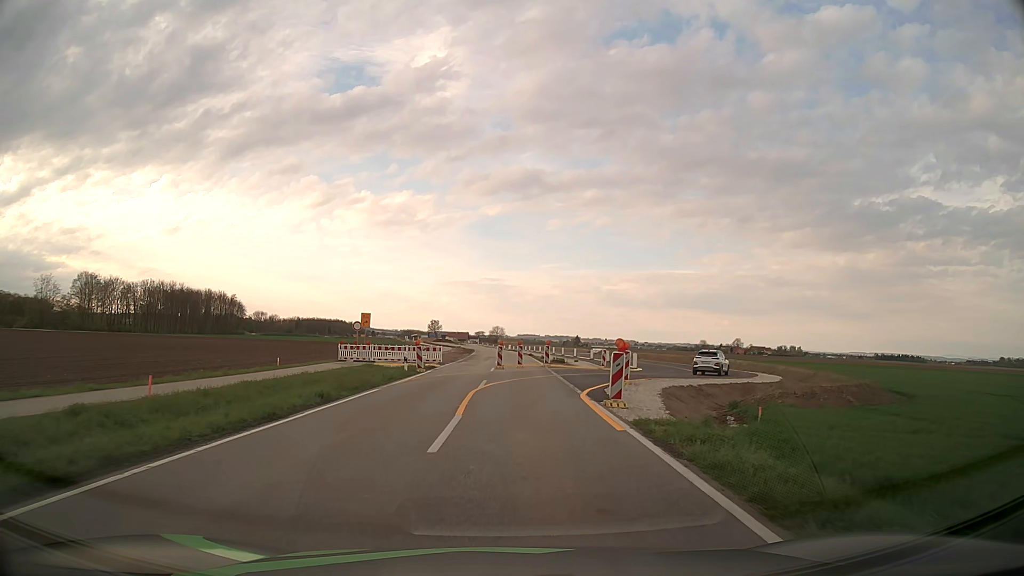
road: tertiary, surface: asphalt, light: Day
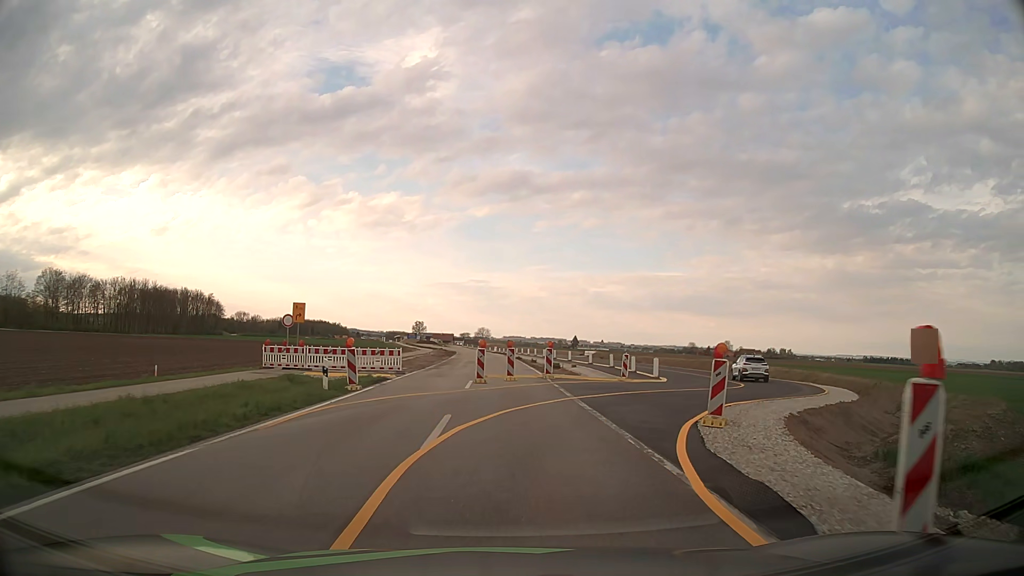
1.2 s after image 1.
(0.0, +11.5) m; +1°
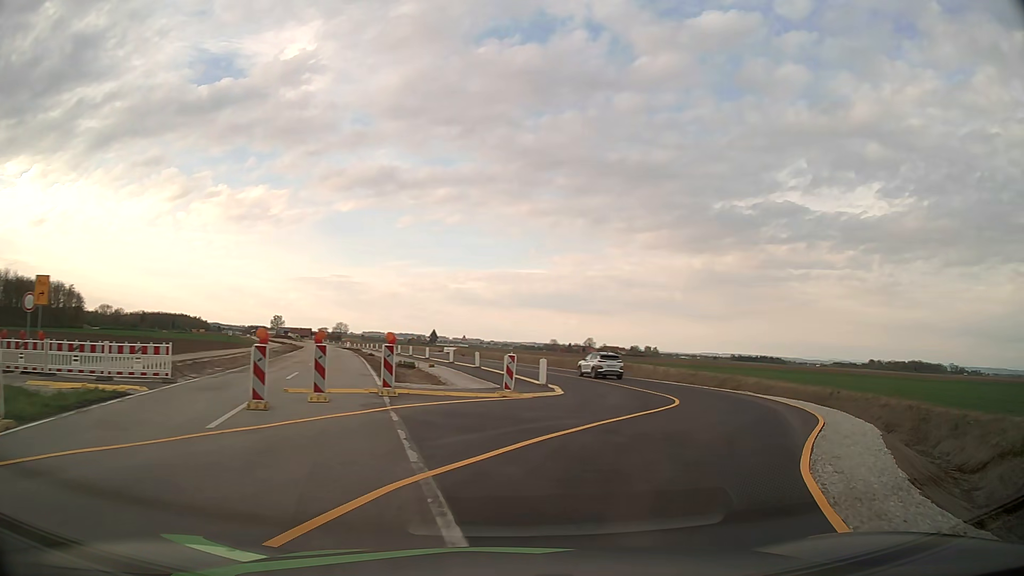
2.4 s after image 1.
(+0.8, +10.6) m; +13°
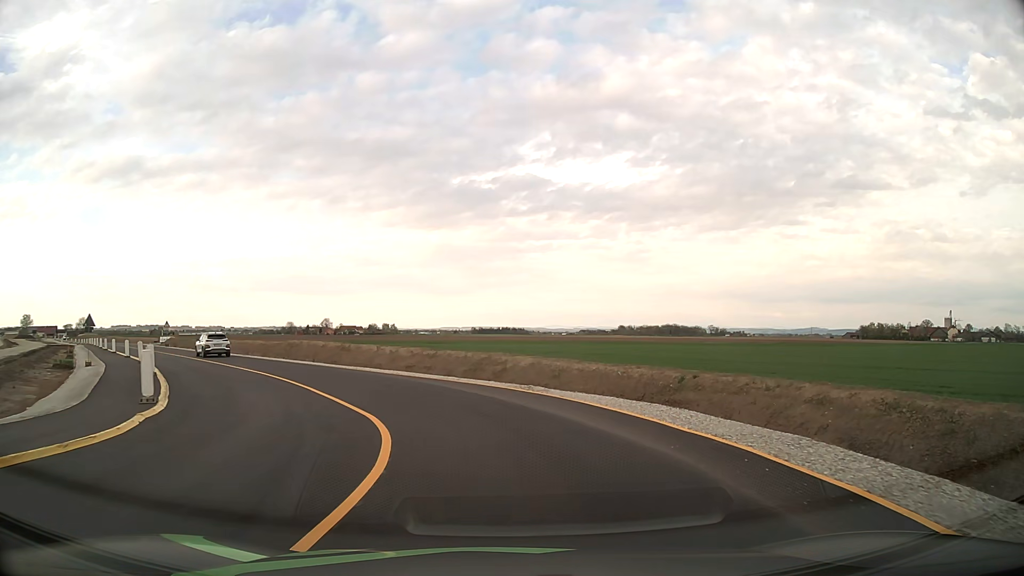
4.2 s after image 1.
(+3.1, +14.3) m; +21°
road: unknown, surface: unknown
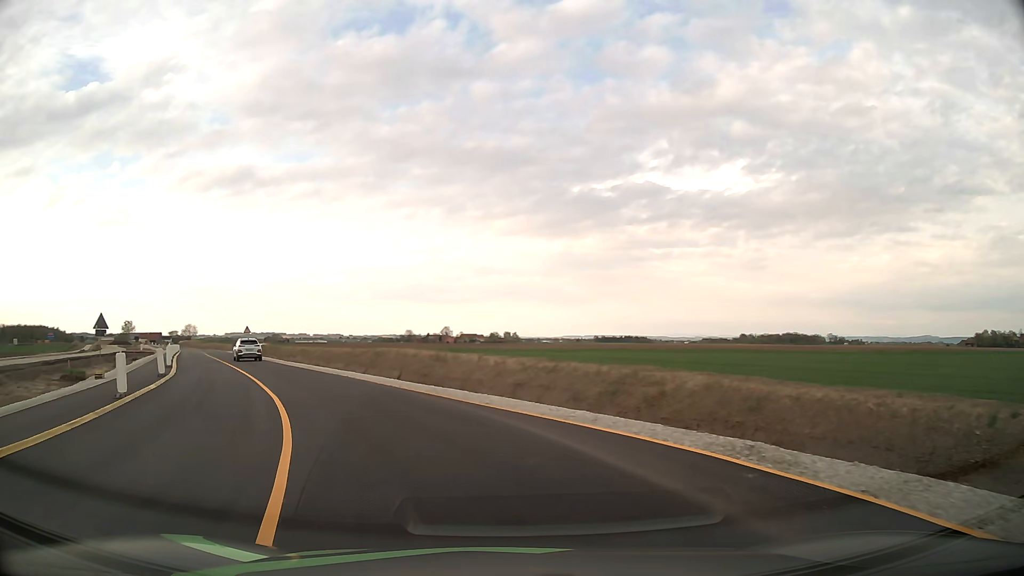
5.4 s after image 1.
(-0.6, +10.0) m; -9°
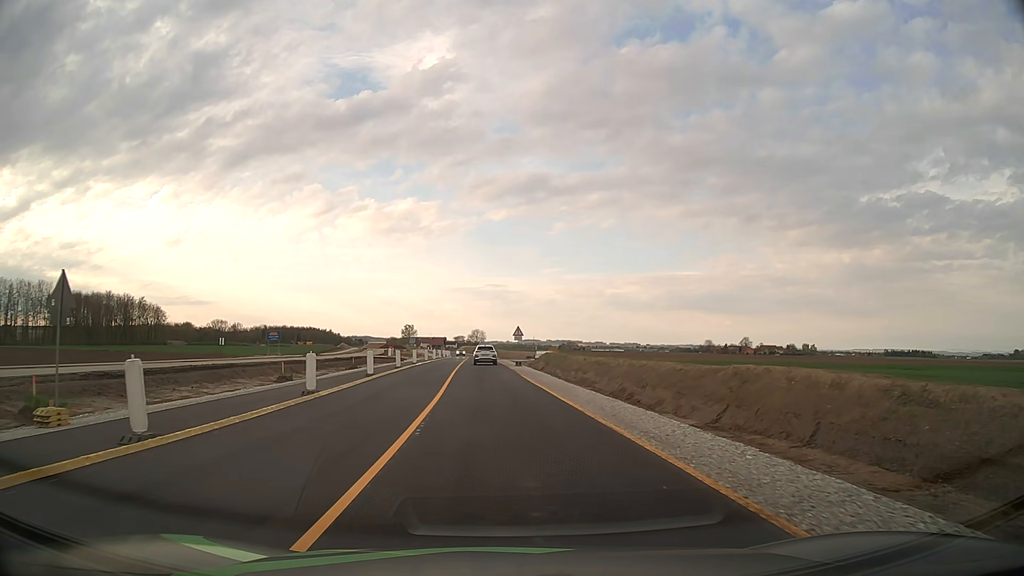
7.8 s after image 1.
(-5.6, +20.5) m; -26°
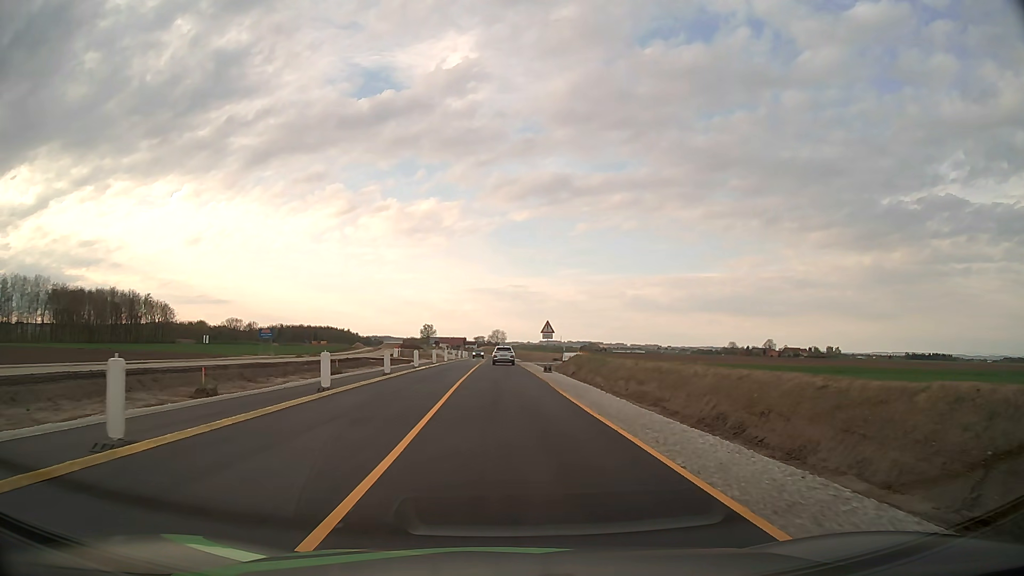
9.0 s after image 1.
(-0.3, +11.8) m; -2°
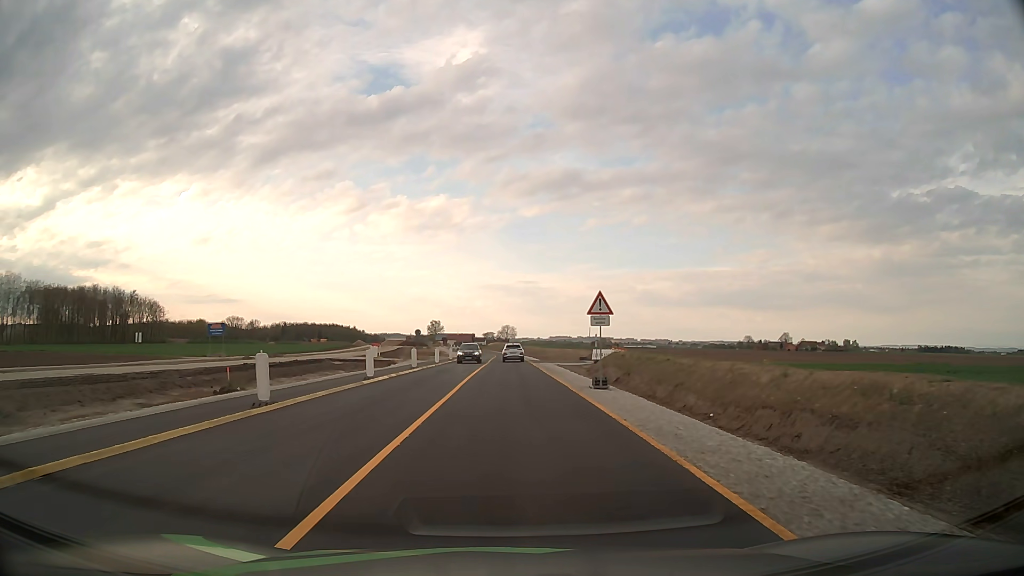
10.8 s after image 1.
(-0.2, +18.7) m; -1°
(0, +10) (0, +20) (0, +30) (0, +40) (0, +50) (0, +60) (0, +70) (0, +80) (0, +90) (0, +100) m
